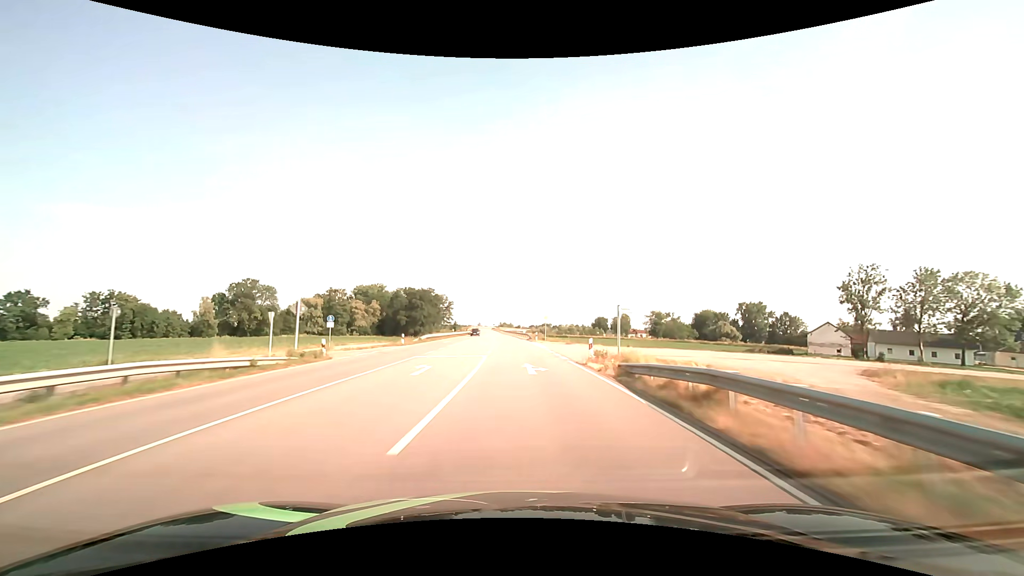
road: secondary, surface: asphalt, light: Day
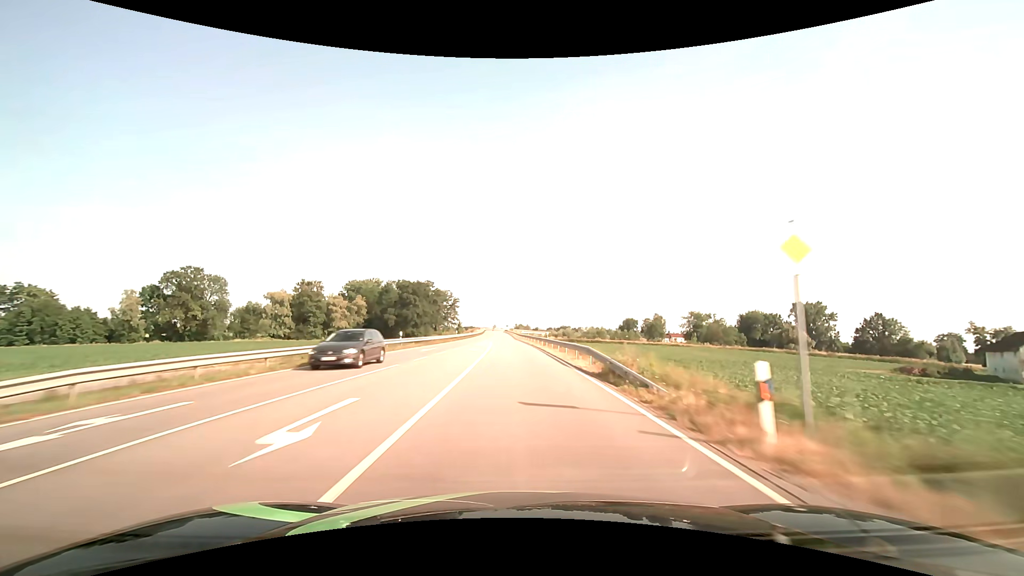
(-0.8, +47.4) m; -2°
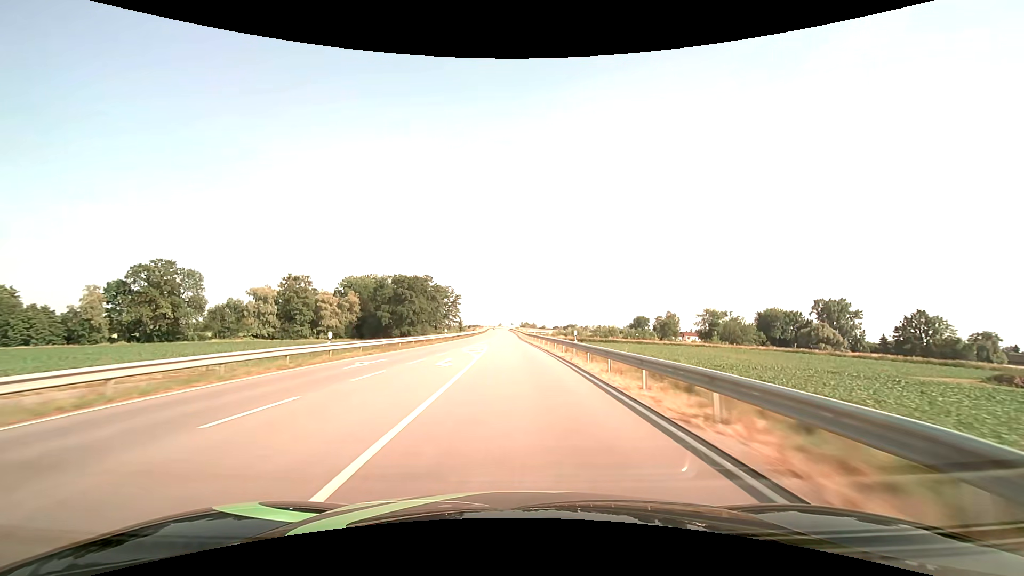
(-0.1, +15.8) m; -1°
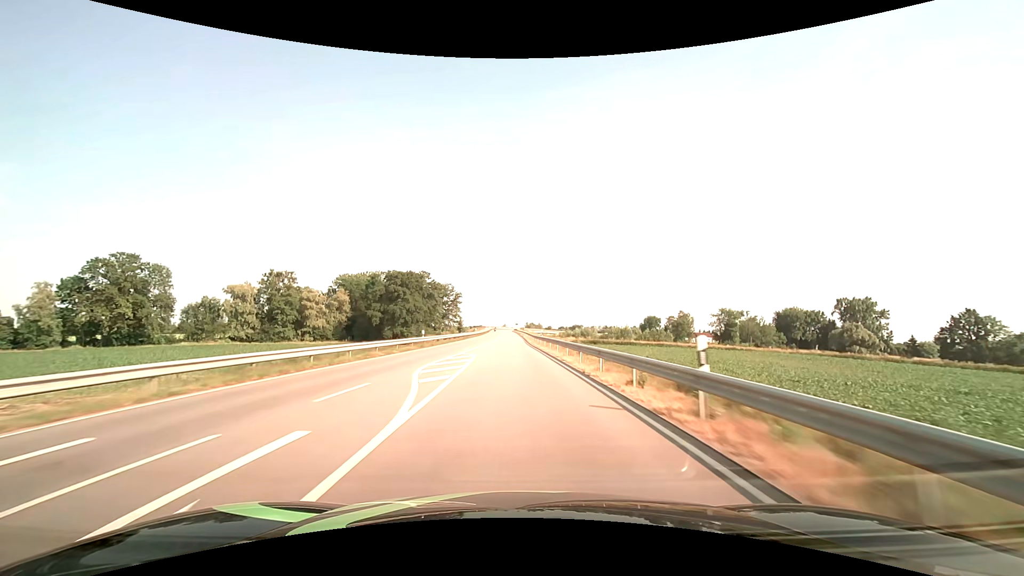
(-0.1, +15.8) m; -1°
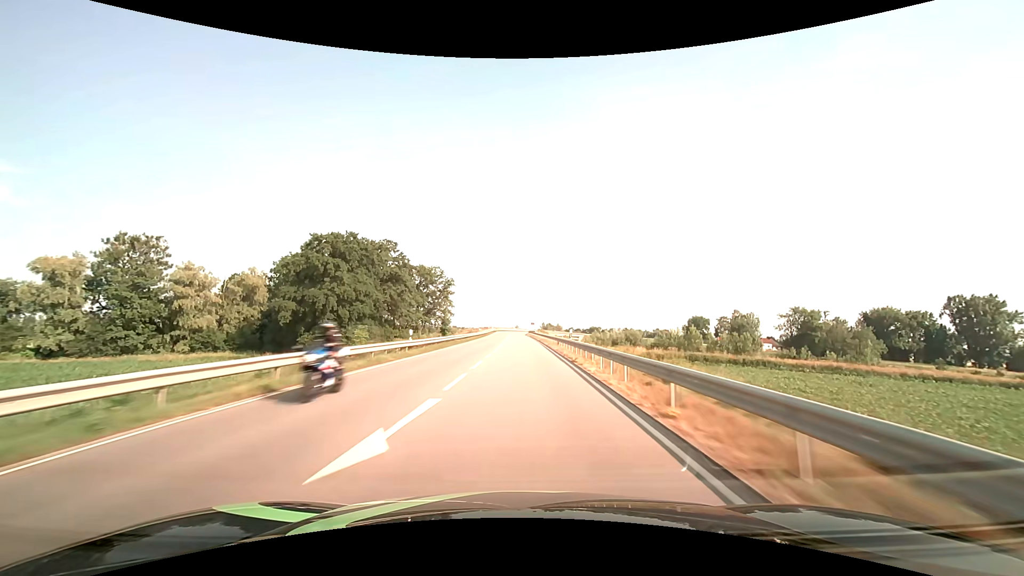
(-1.0, +63.2) m; -2°
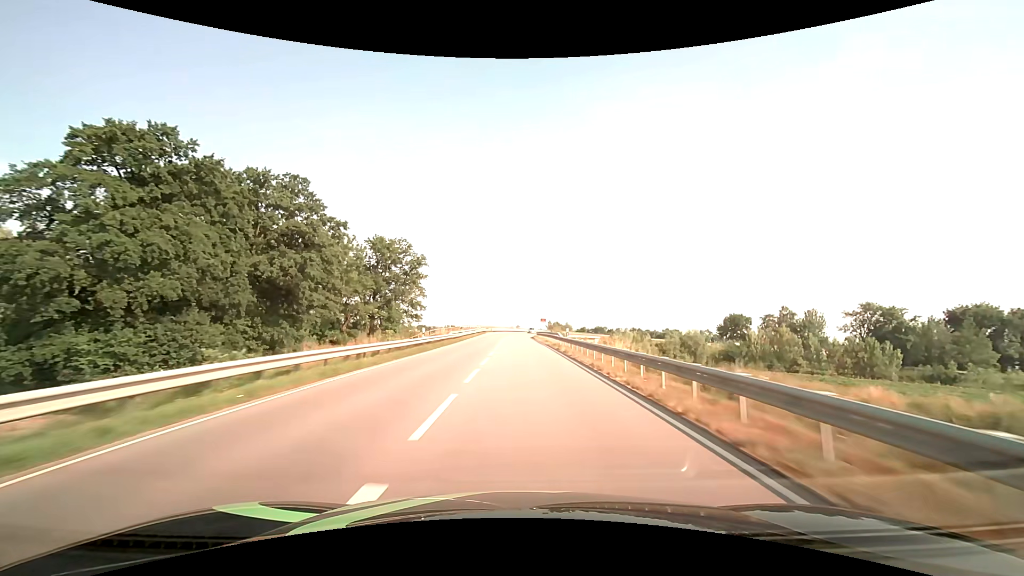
(-0.1, +47.4) m; 0°
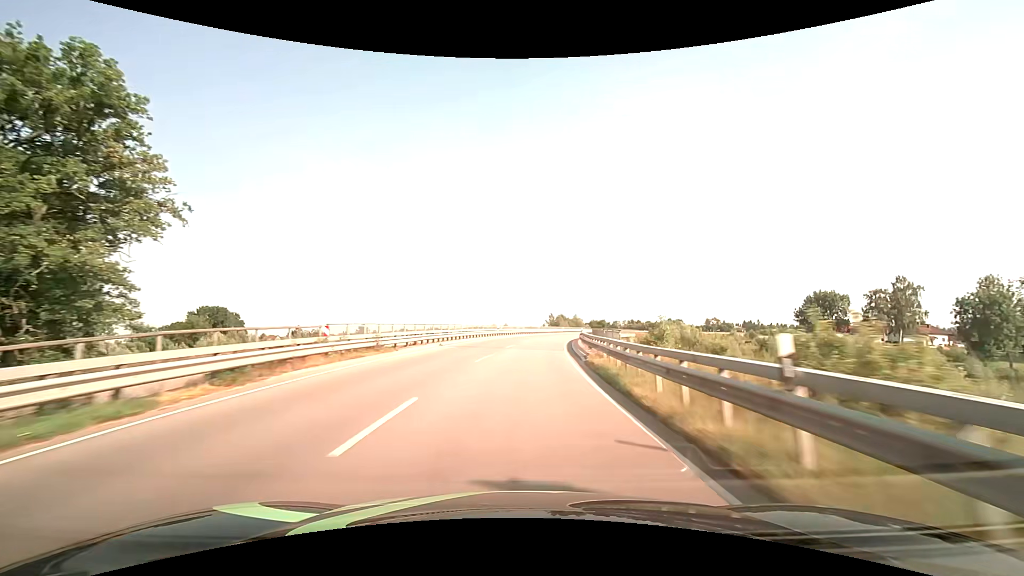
(+0.3, +75.4) m; +1°
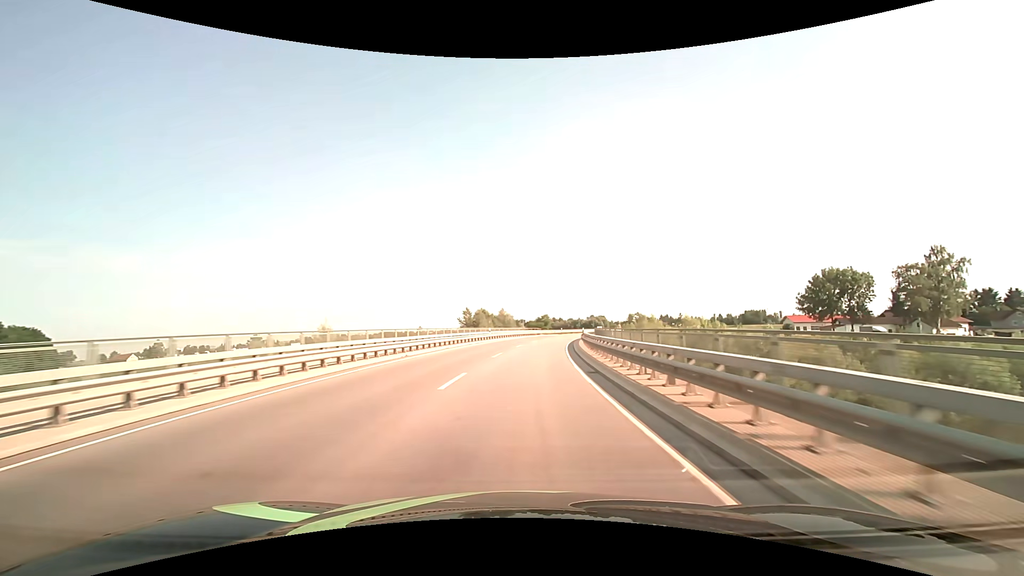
(+3.6, +54.7) m; +9°
(0, +10) (+1, +20) (+1, +30) (+2, +40) (+4, +50) (+5, +60) (+7, +70) (+9, +79) (+12, +89) (+15, +99) m
